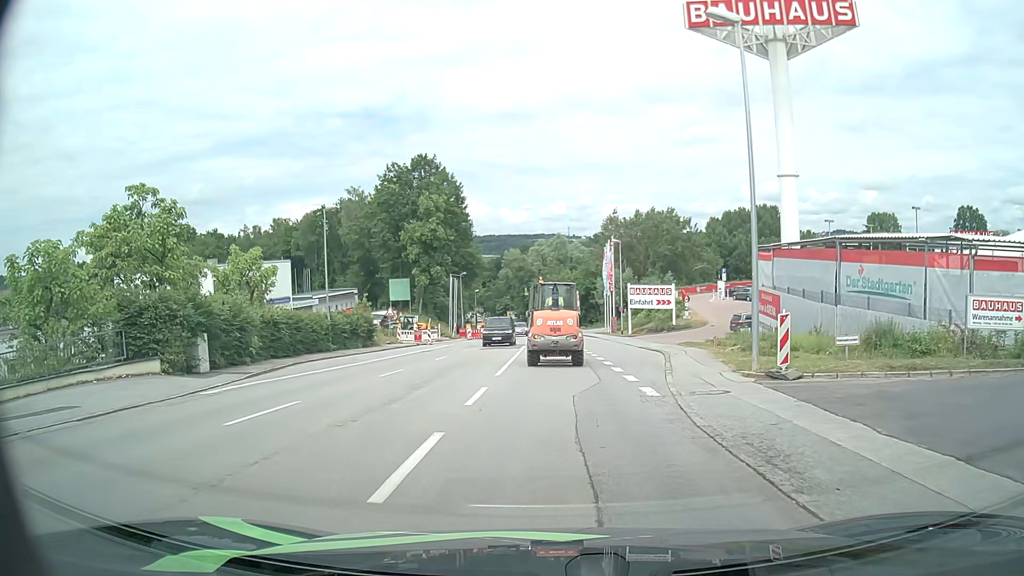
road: tertiary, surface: asphalt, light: Day
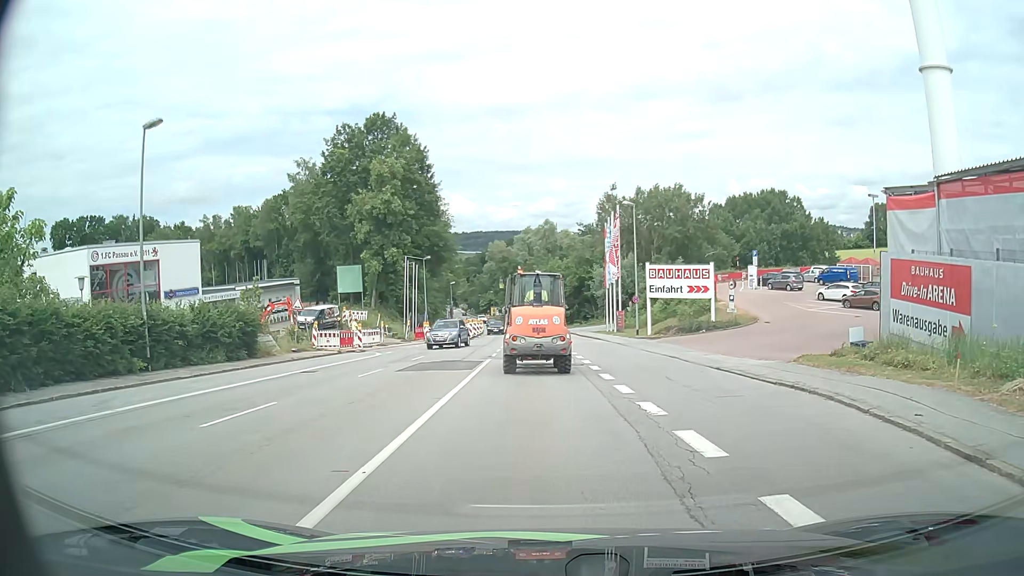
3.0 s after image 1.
(0.0, +18.0) m; 0°
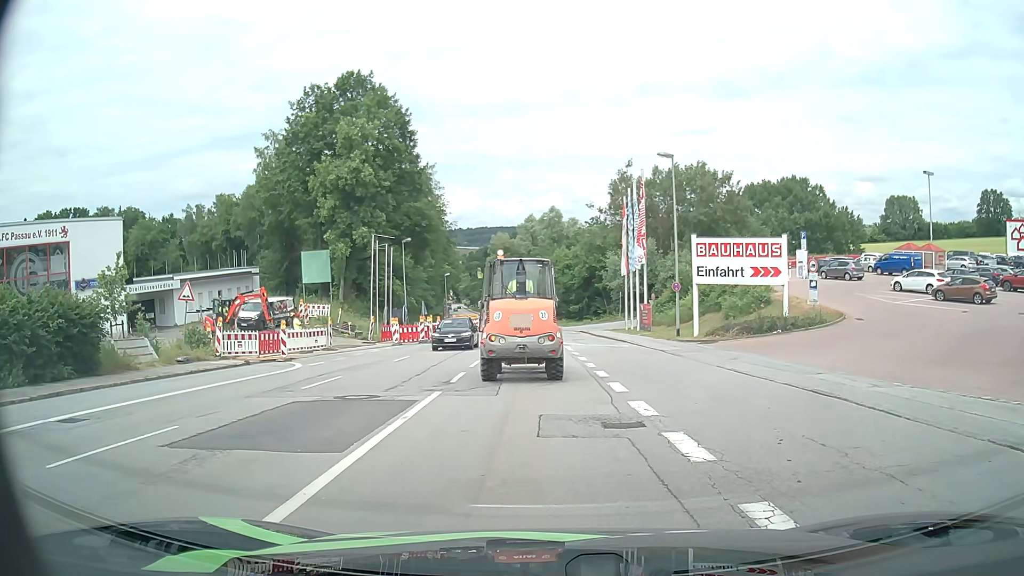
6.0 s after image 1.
(0.0, +12.1) m; -1°
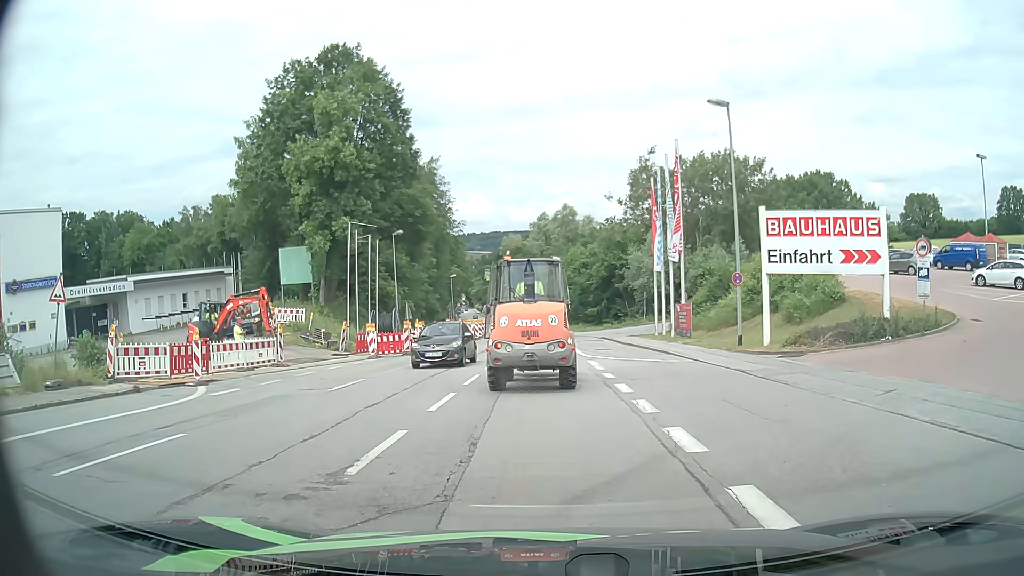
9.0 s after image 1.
(+0.1, +8.3) m; -3°
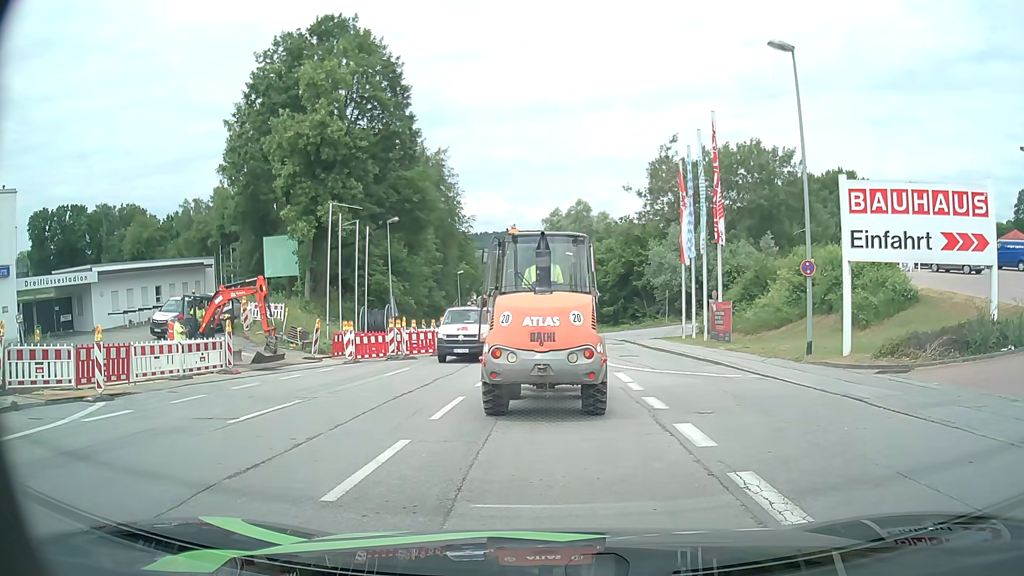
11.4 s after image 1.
(+0.2, +5.3) m; 0°
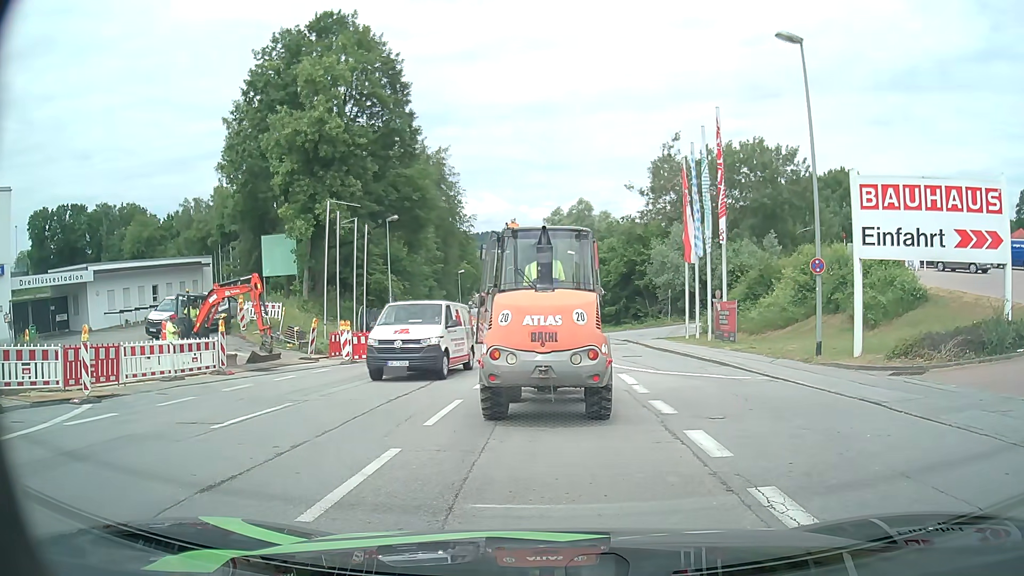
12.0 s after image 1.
(0.0, +0.5) m; 0°
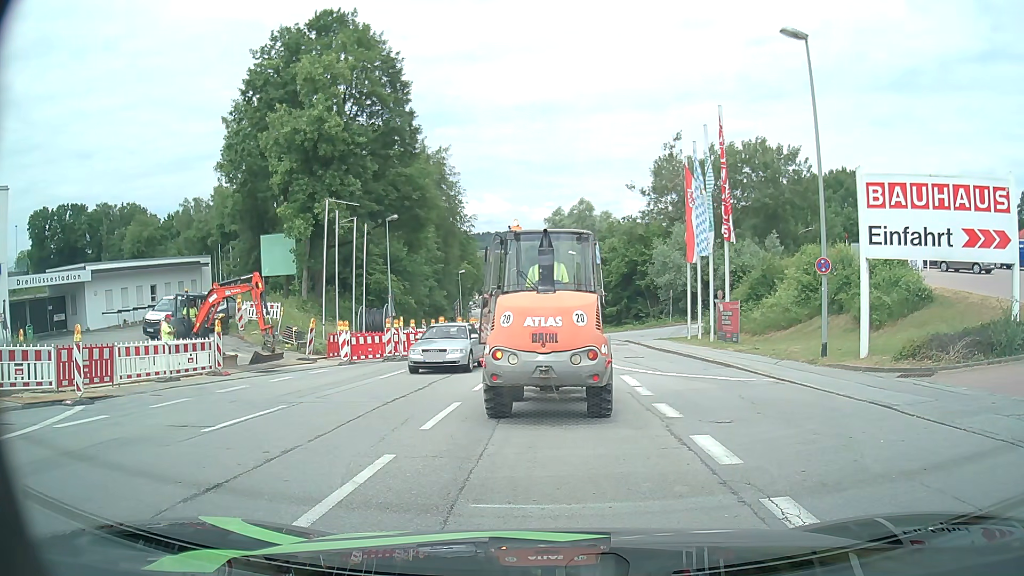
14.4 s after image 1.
(0.0, +0.4) m; 0°
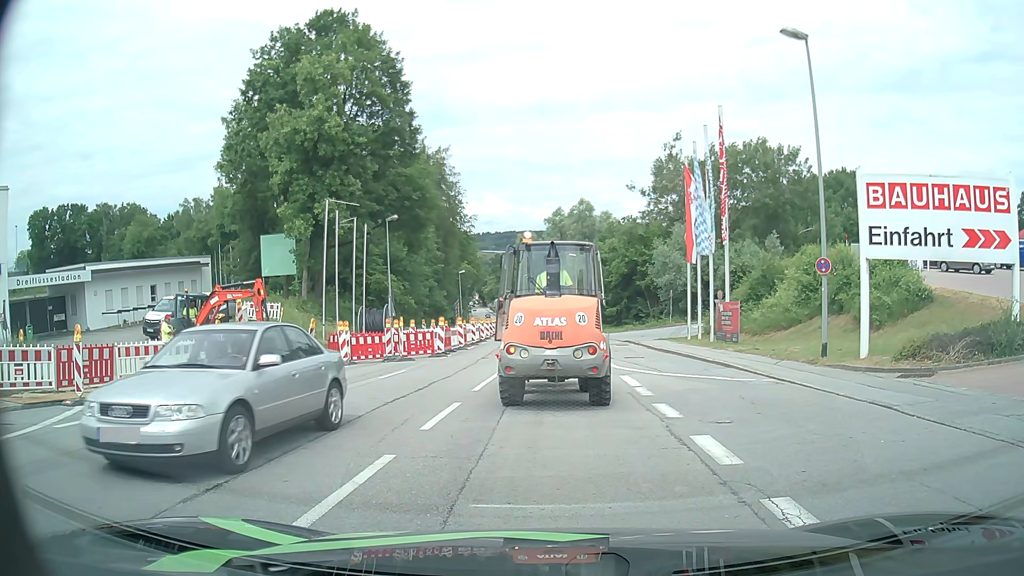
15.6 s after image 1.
(0.0, 0.0) m; 0°
(0, +10) (+1, +20) (+1, +30) (+2, +40) (+2, +50) (+2, +60) (+2, +70) (+1, +80) (+1, +90) (+1, +100) m
